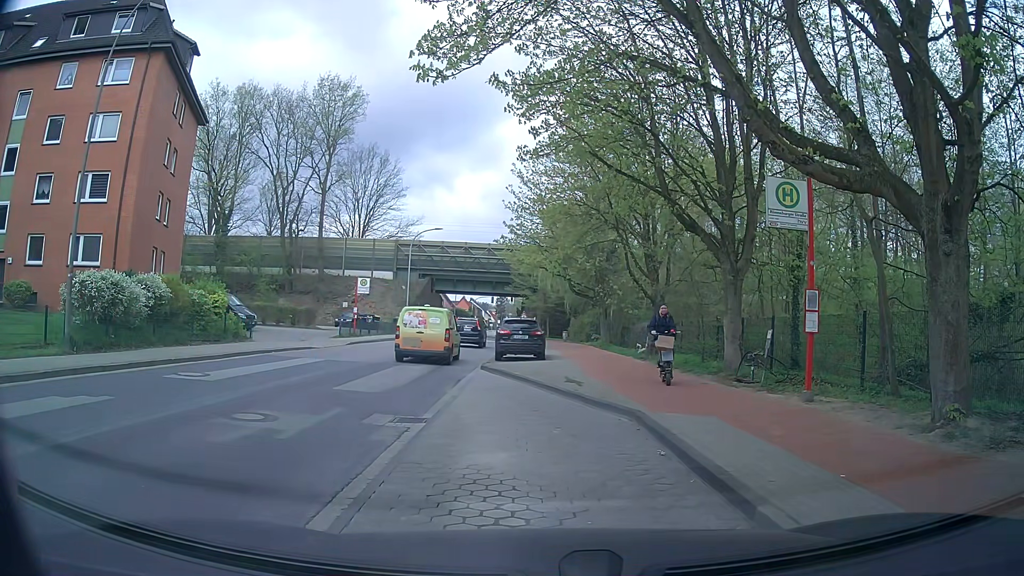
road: secondary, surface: asphalt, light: Day
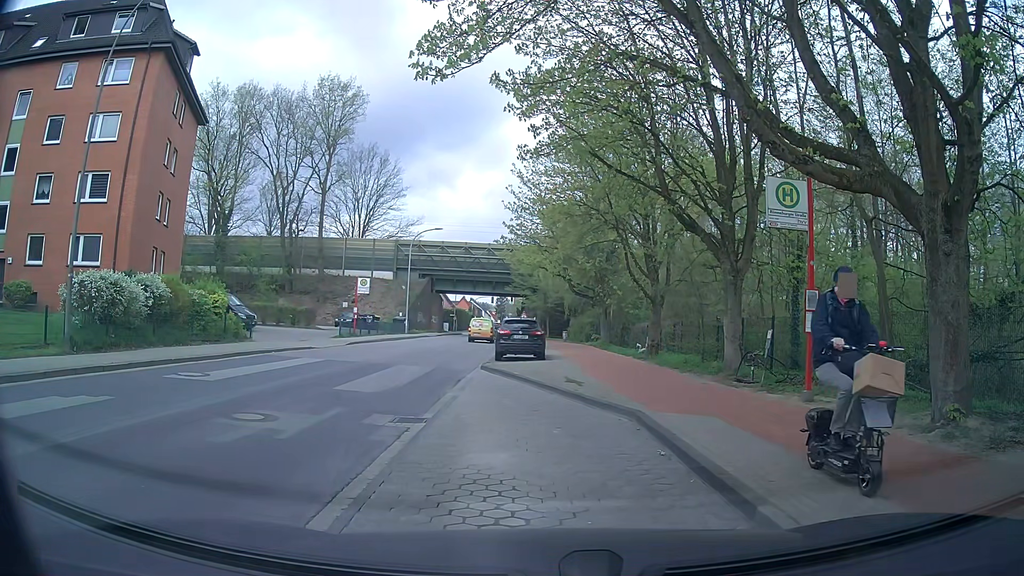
(0.0, 0.0) m; 0°
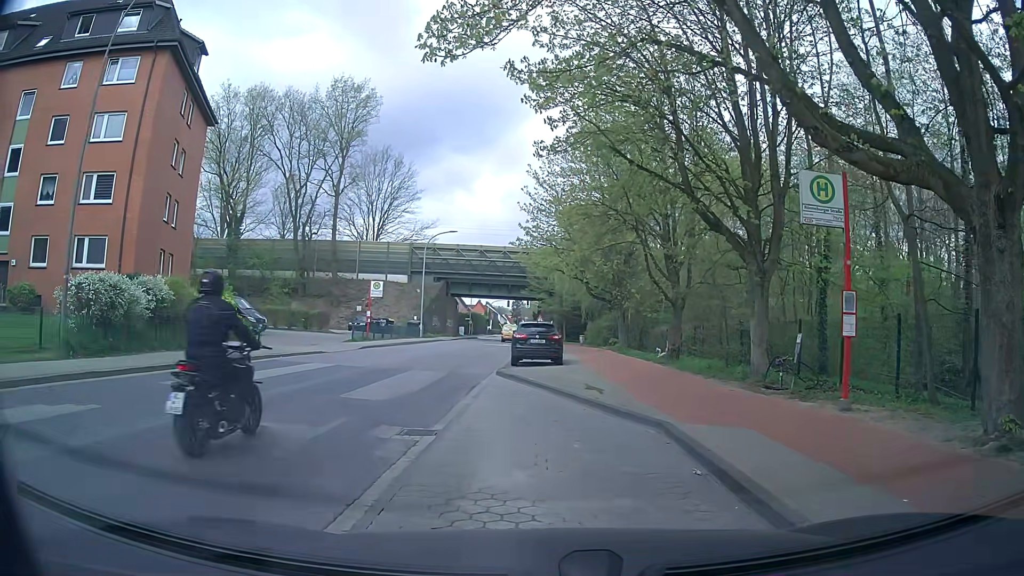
(0.0, +0.8) m; -4°
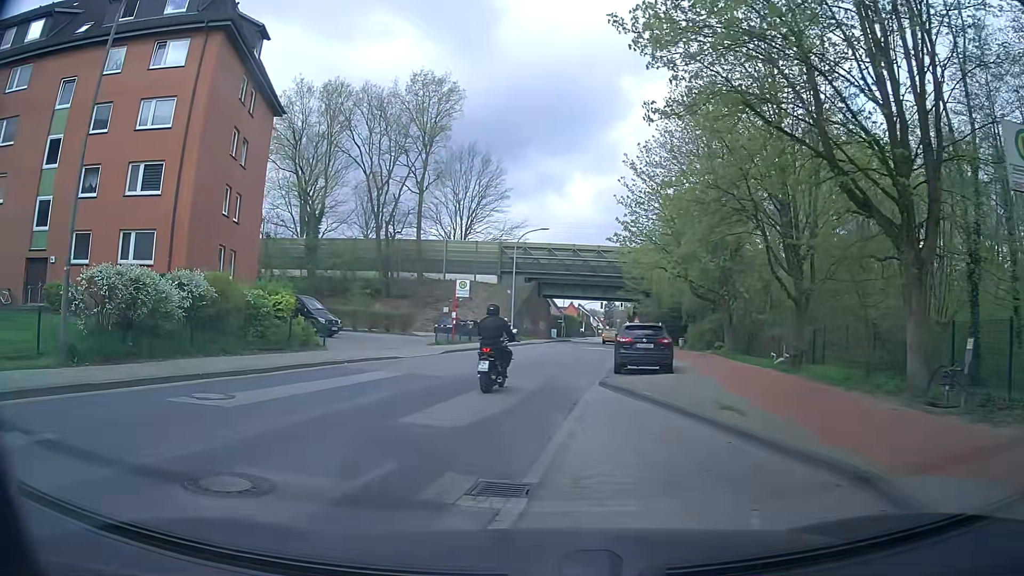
(-0.3, +3.3) m; -6°
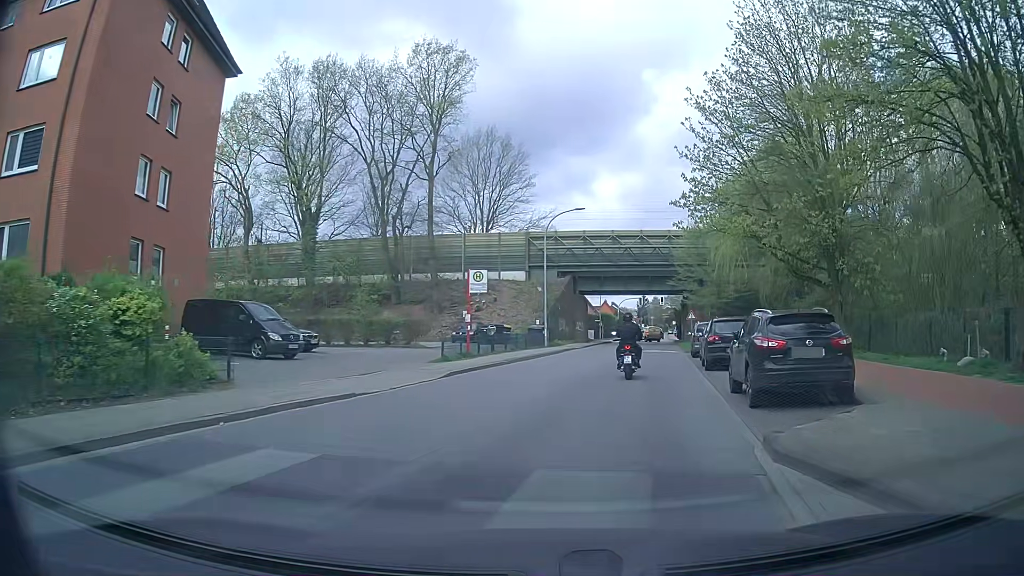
(-0.6, +10.3) m; -3°
